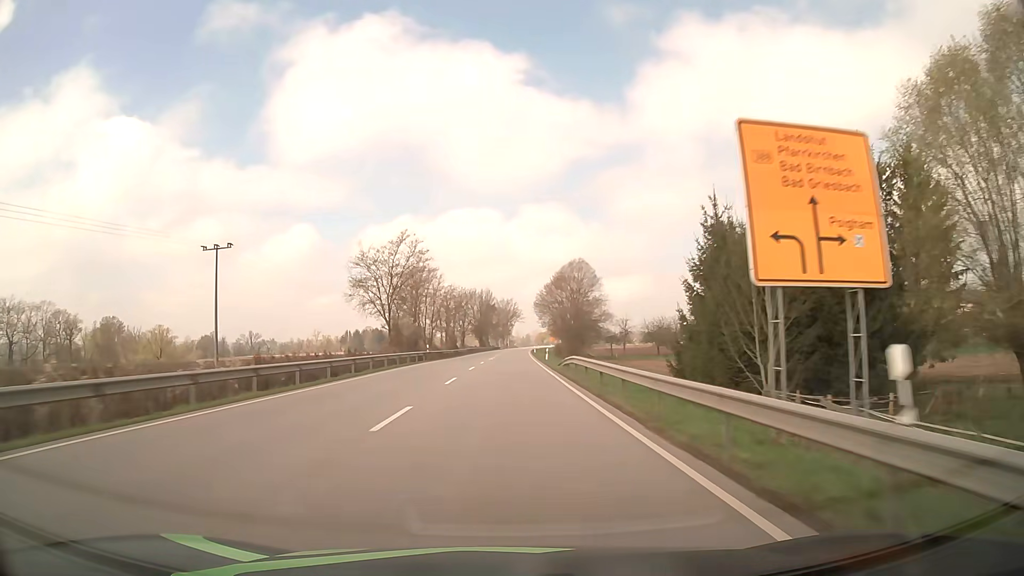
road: primary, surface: asphalt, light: Day
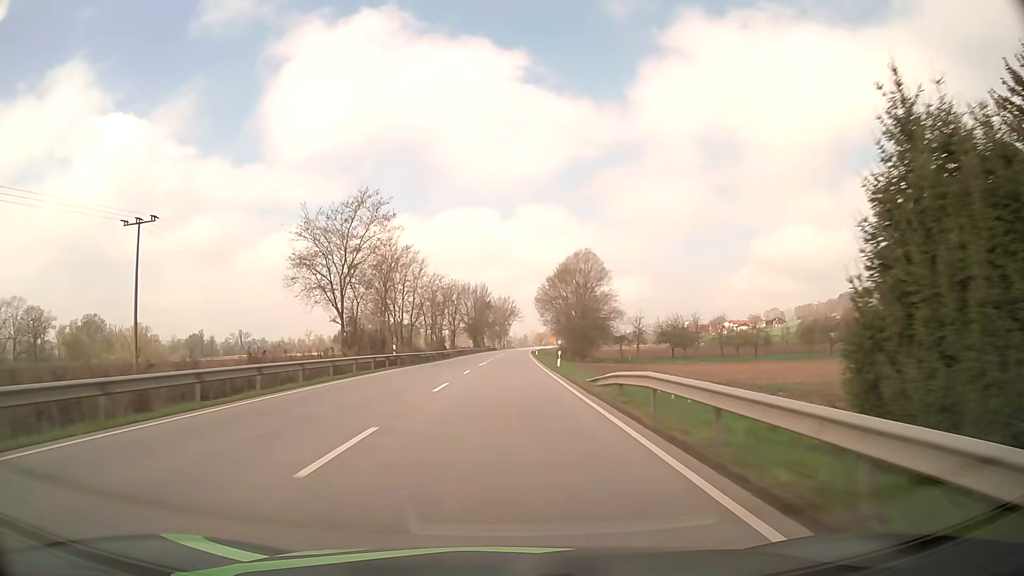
(0.0, +15.8) m; 0°
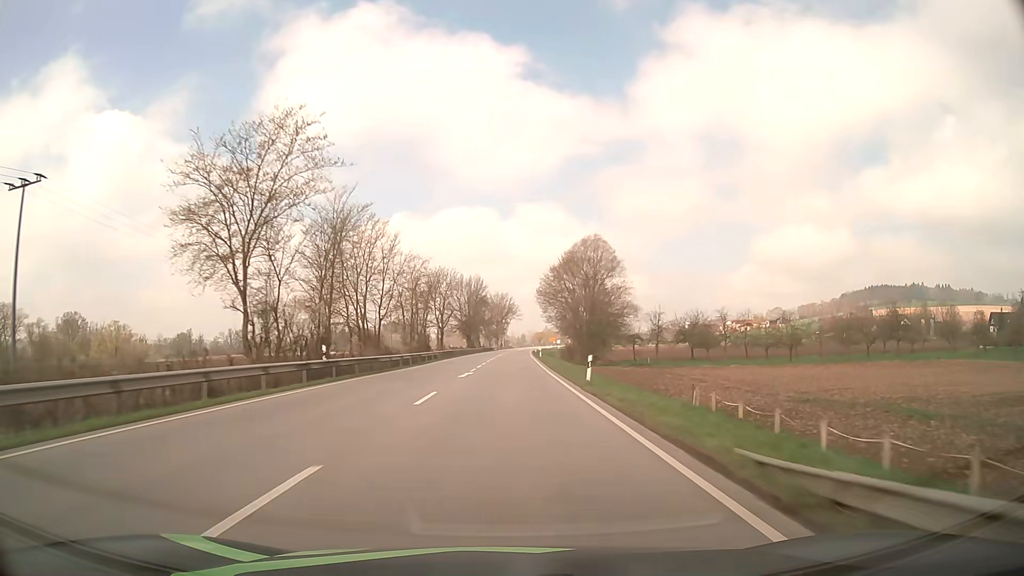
(0.0, +15.8) m; 0°
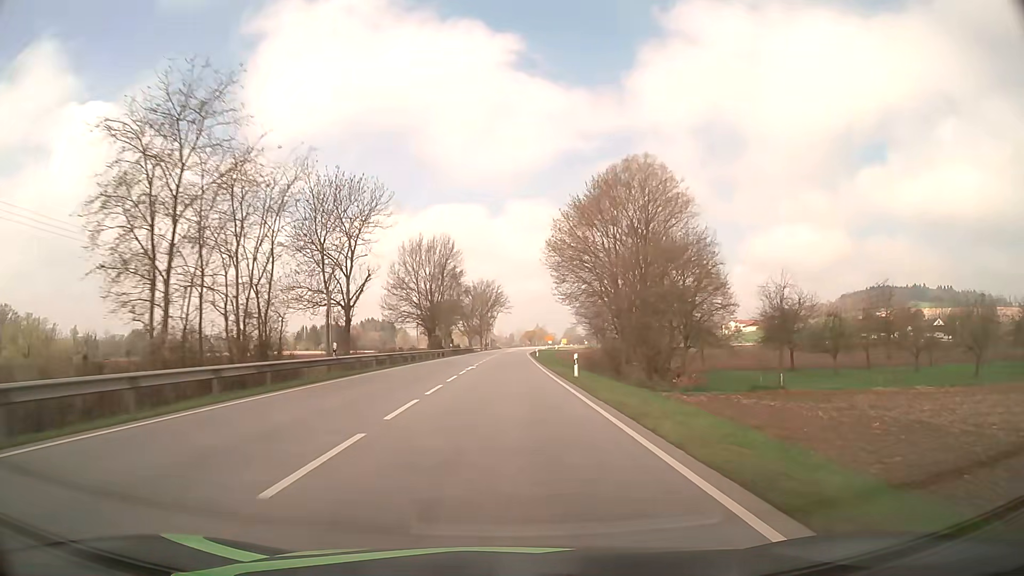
(+0.4, +47.4) m; +1°
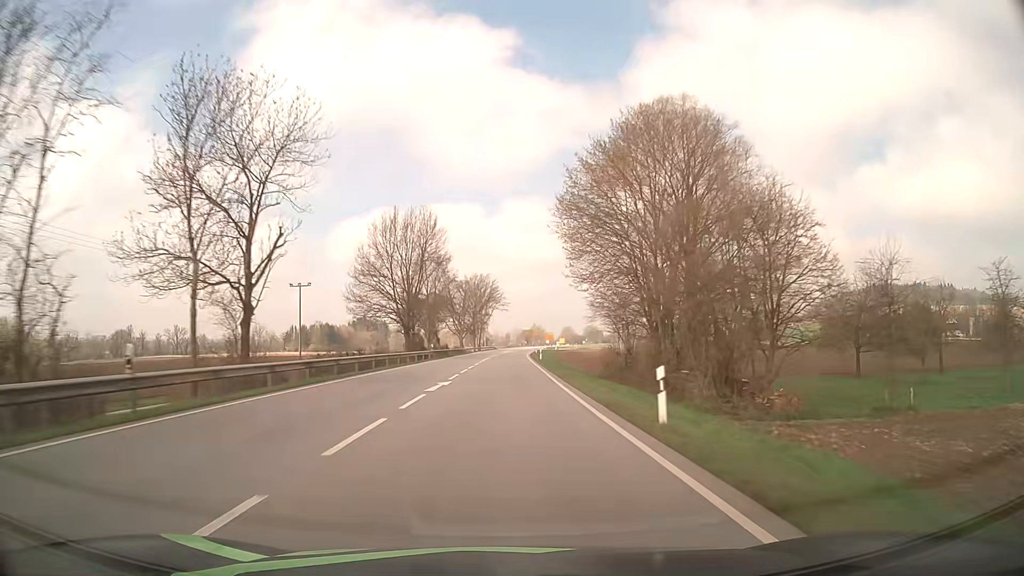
(+0.1, +15.8) m; 0°
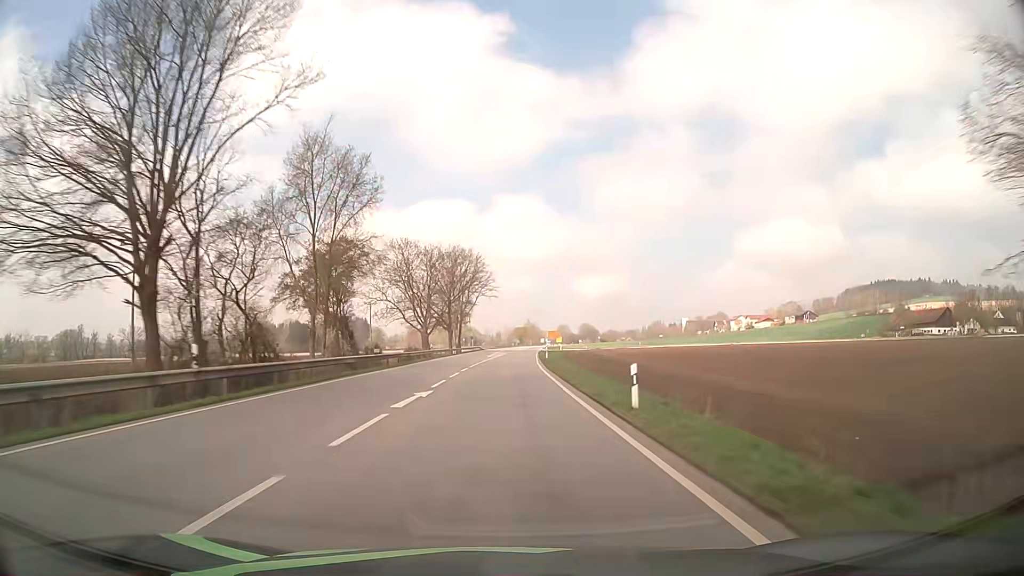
(+0.2, +47.4) m; +1°
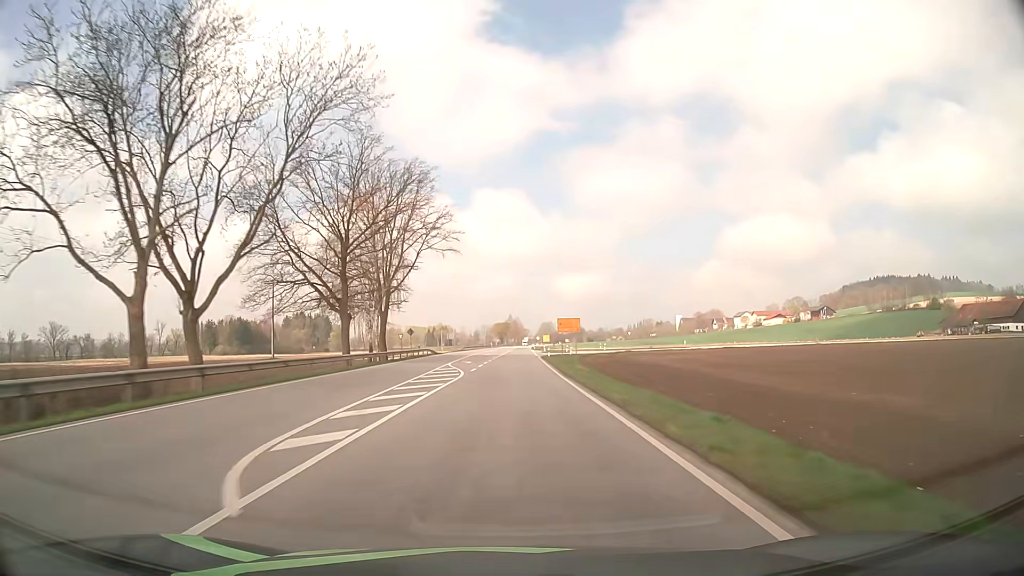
(+0.9, +63.2) m; +2°
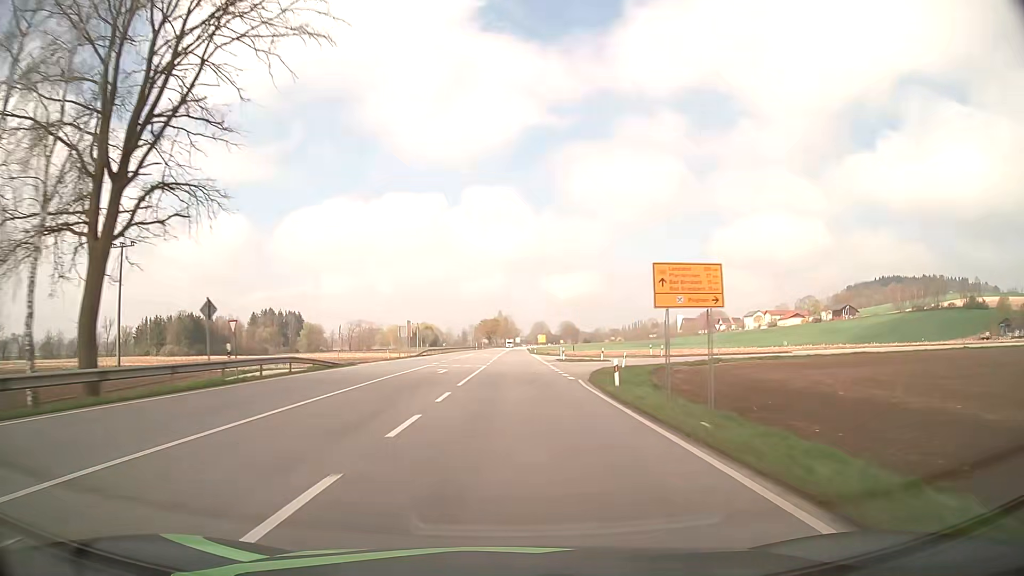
(+0.4, +47.5) m; +1°
(0, +10) (0, +20) (0, +30) (0, +40) (+1, +50) (+1, +60) (+1, +70) (+1, +80) (+1, +90) (+1, +100) m
